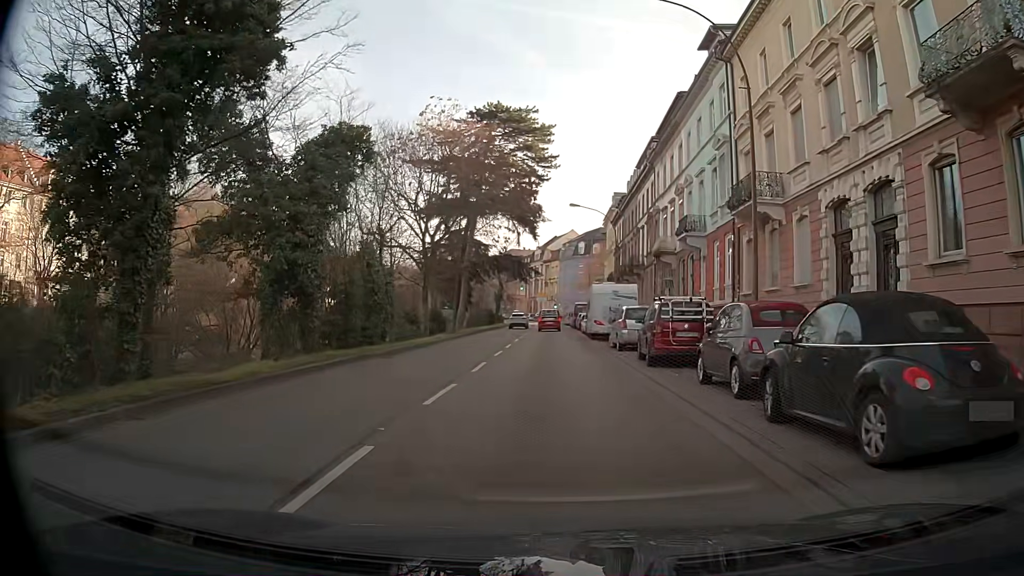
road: primary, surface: asphalt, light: Day
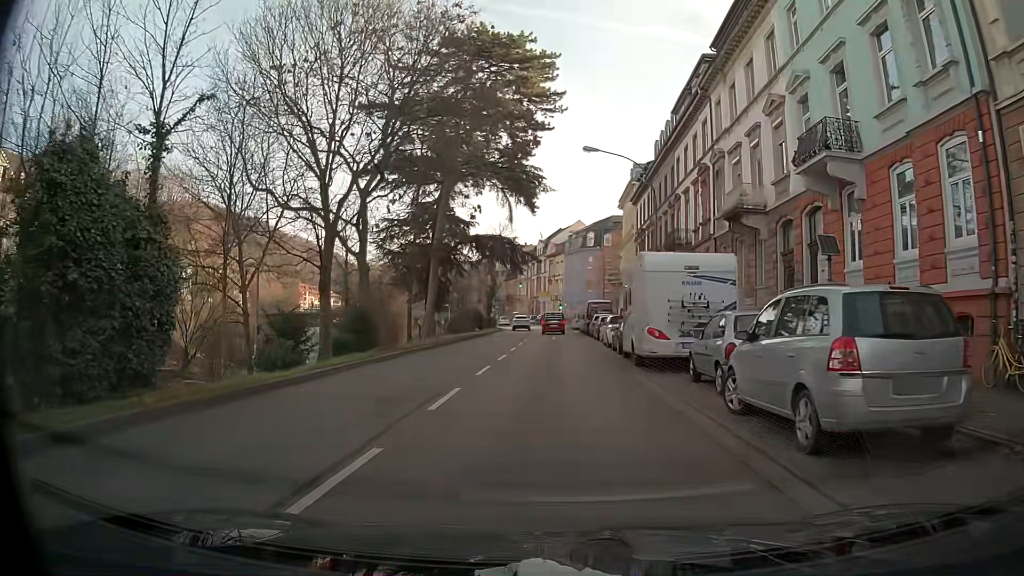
(+0.4, +17.9) m; 0°
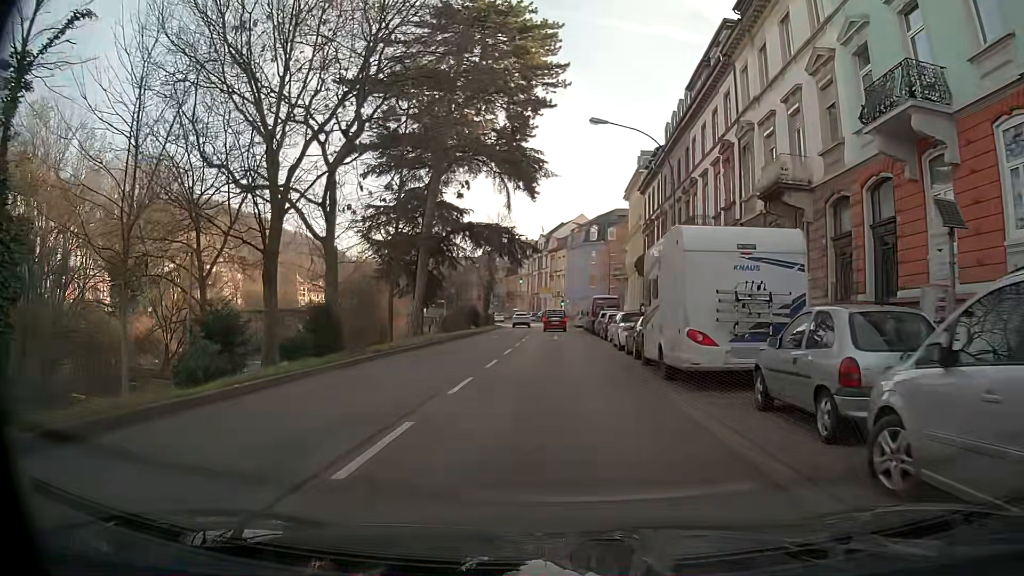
(0.0, +4.5) m; 0°
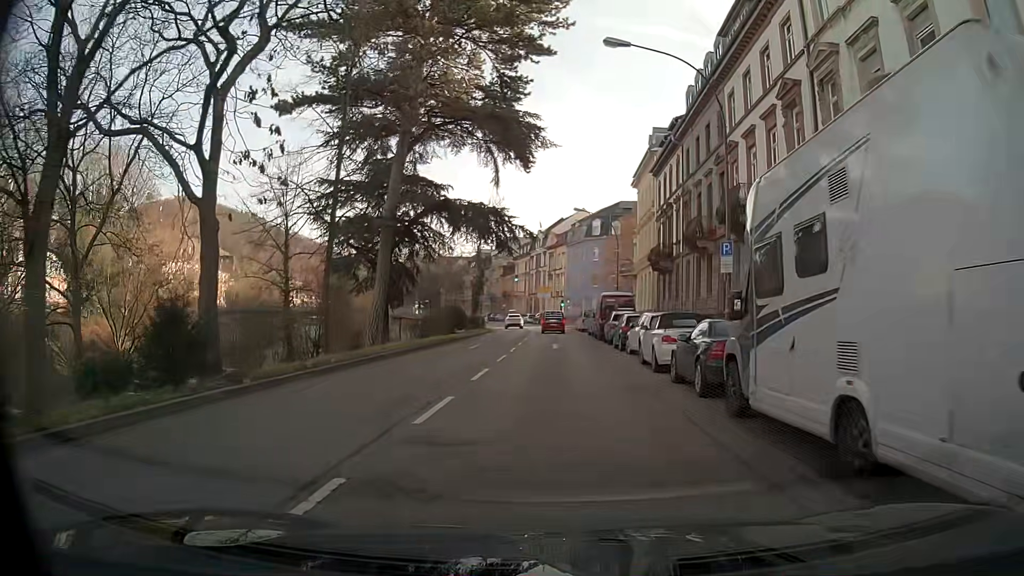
(-0.1, +8.9) m; -1°
(0, +10) (0, +20) (0, +30) (0, +40) (0, +50) (0, +60) (-1, +70) (-1, +80) (-3, +90) (-5, +100) m
